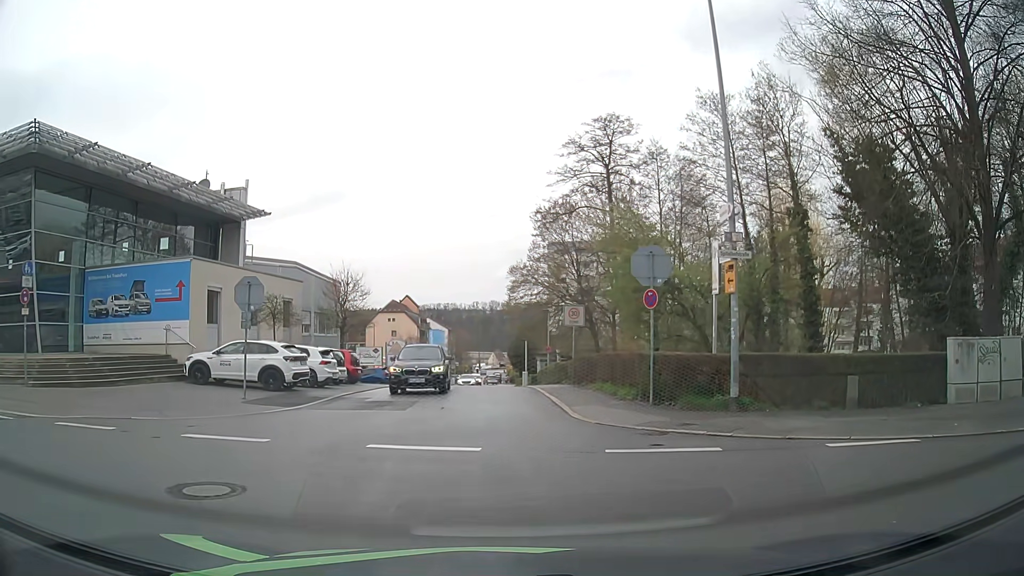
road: residential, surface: asphalt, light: Day
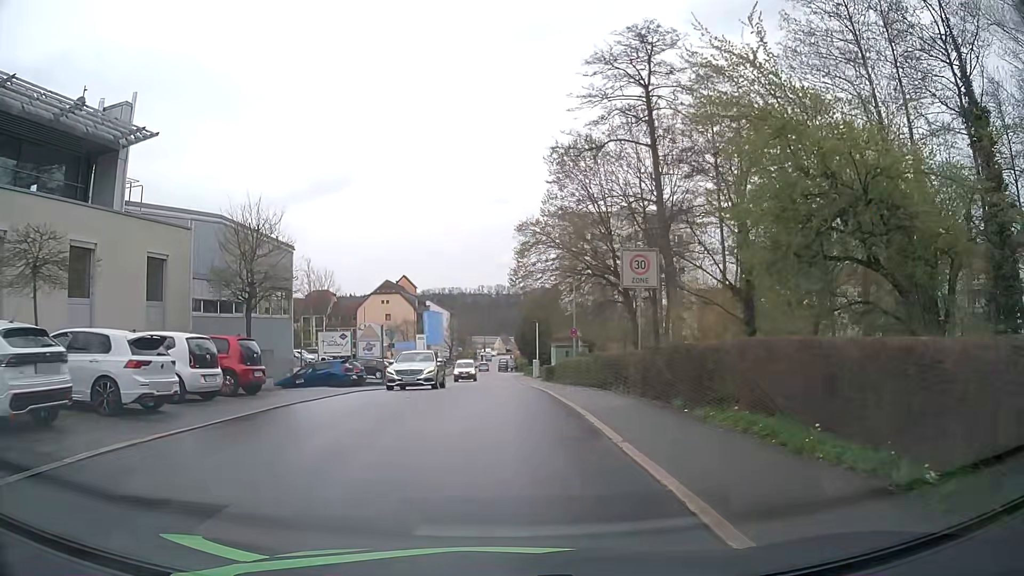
(+0.3, +13.6) m; +1°
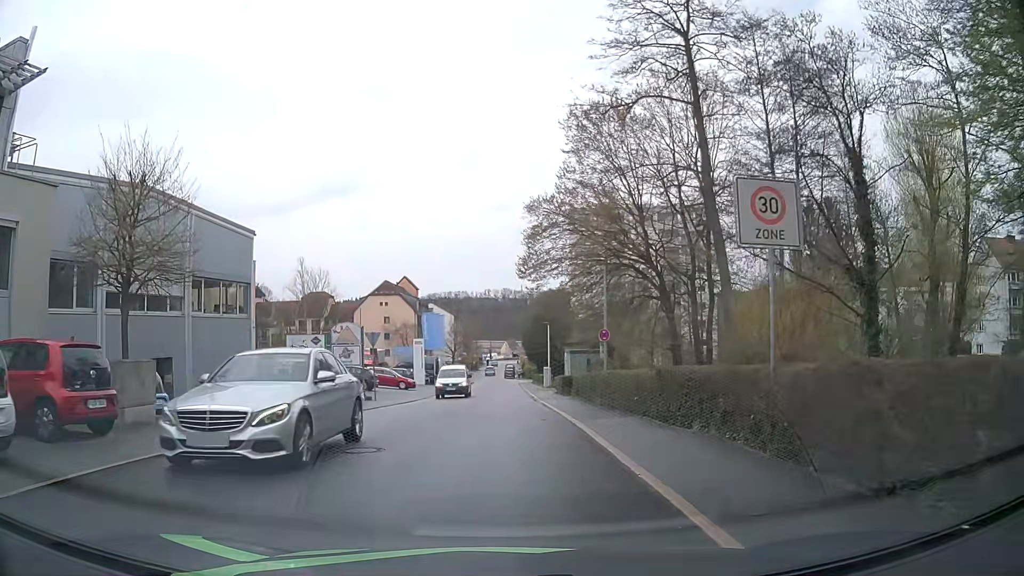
(0.0, +7.6) m; 0°
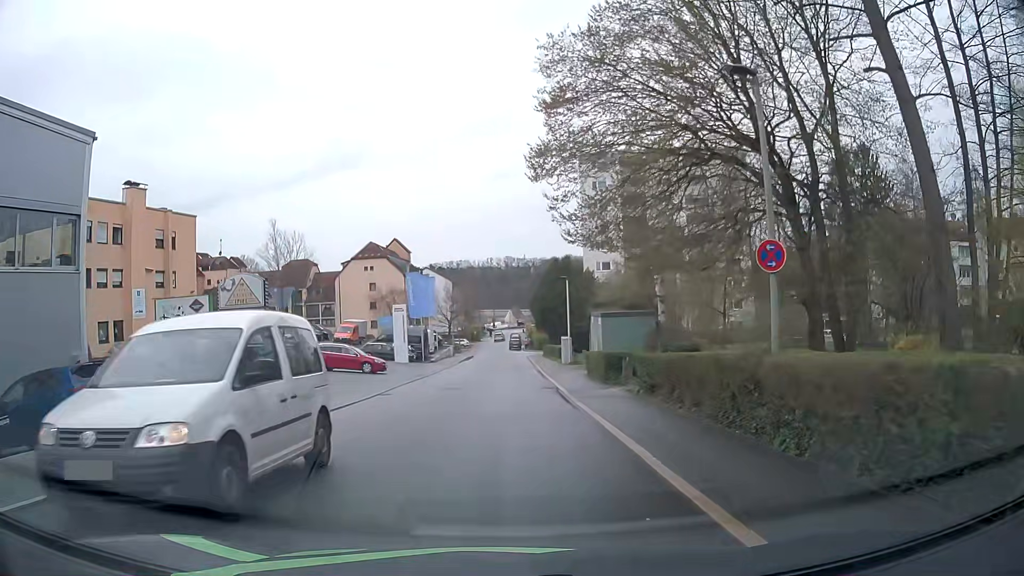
(0.0, +14.4) m; 0°
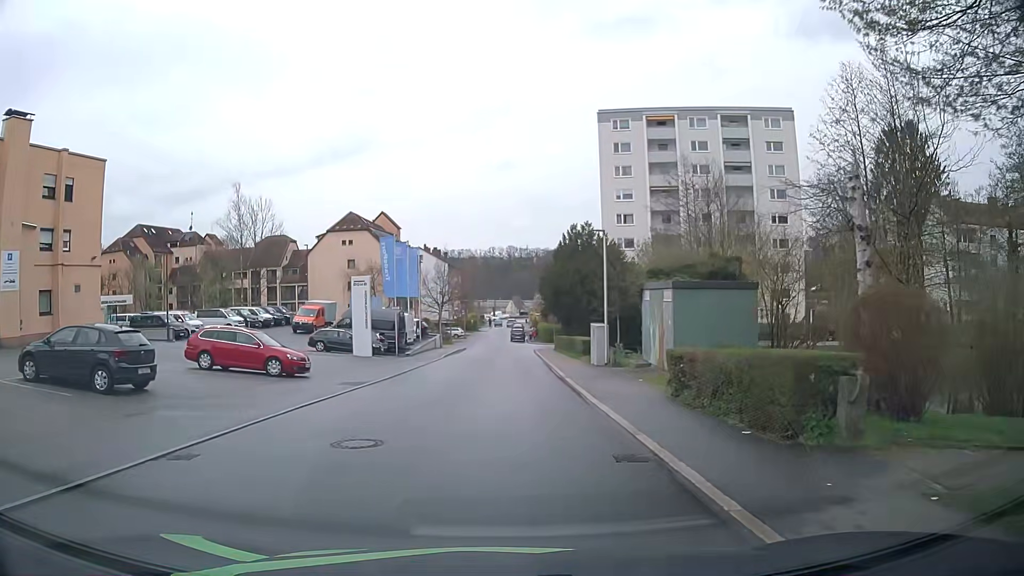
(0.0, +14.9) m; -1°
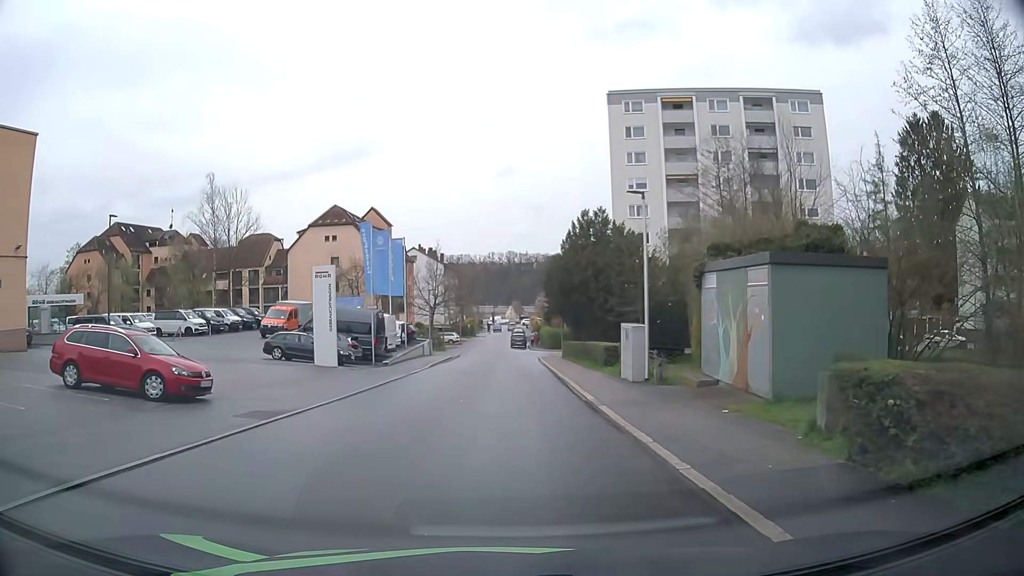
(+0.1, +7.9) m; +1°
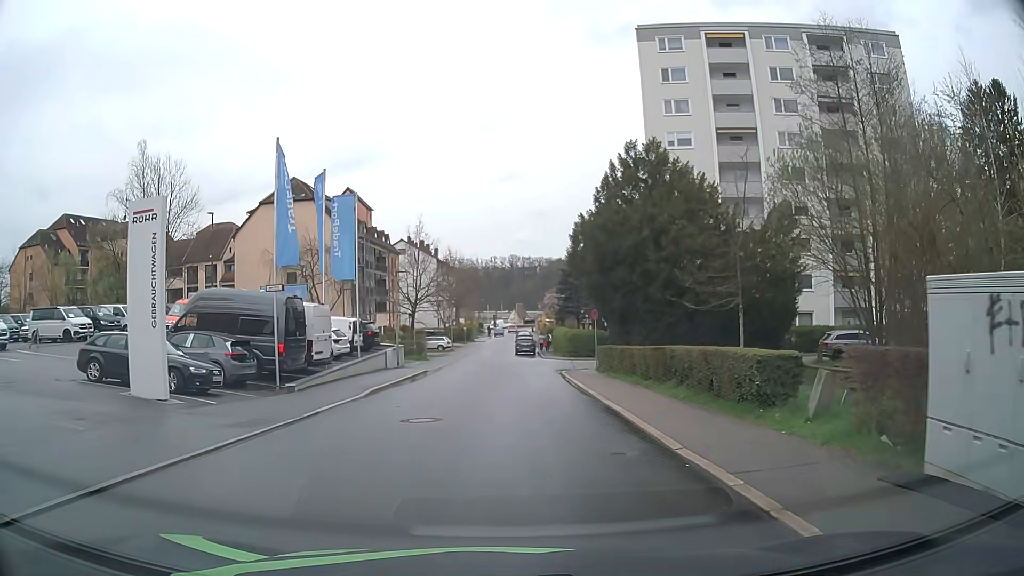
(0.0, +16.4) m; 0°
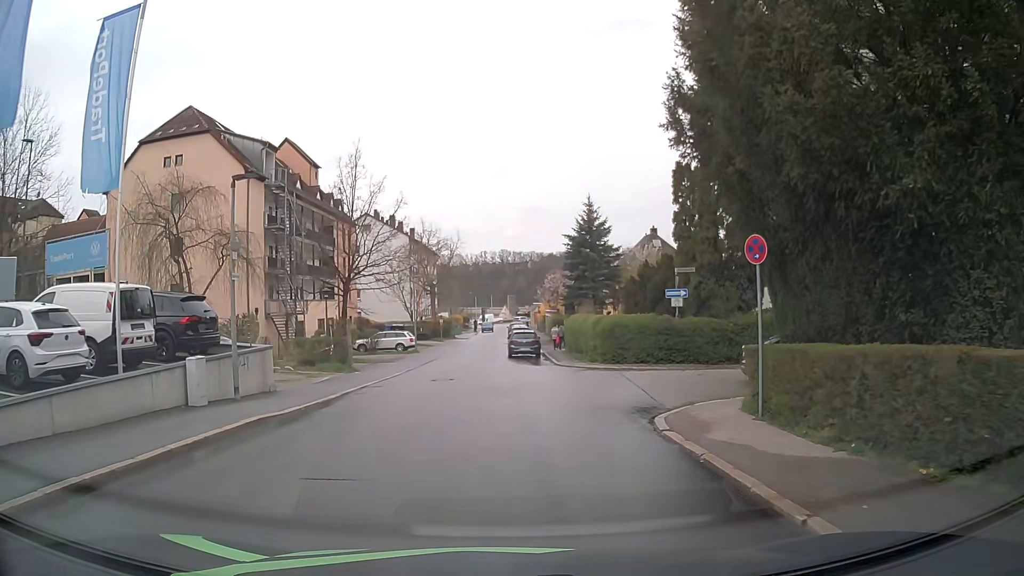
(+0.1, +20.3) m; +1°
(0, +10) (+2, +20) (+11, +21) (+21, +18) (+30, +15) (+40, +12) (+49, +9) (+59, +6) (+69, +3) (+78, 0) m
